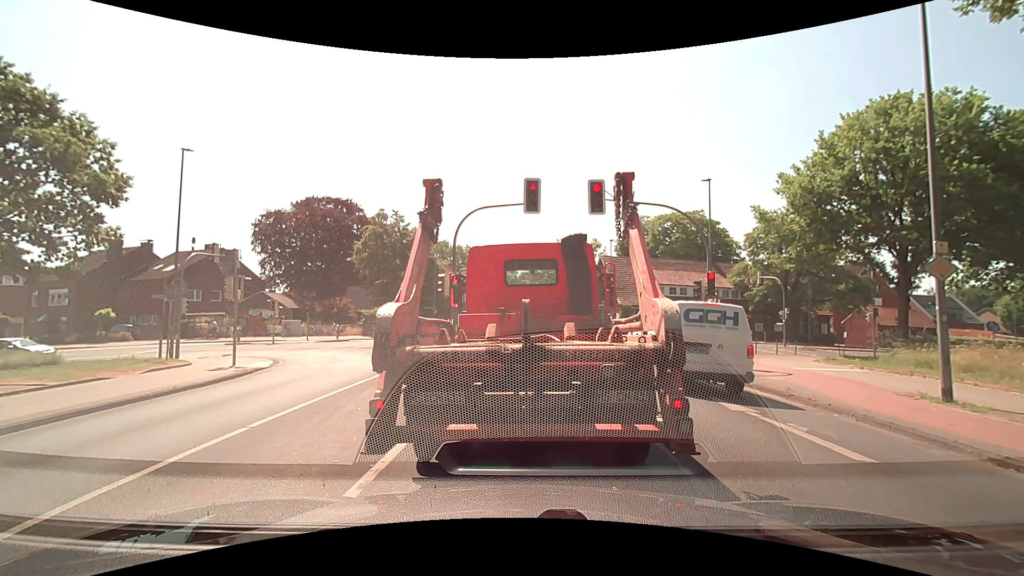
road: secondary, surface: asphalt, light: Day
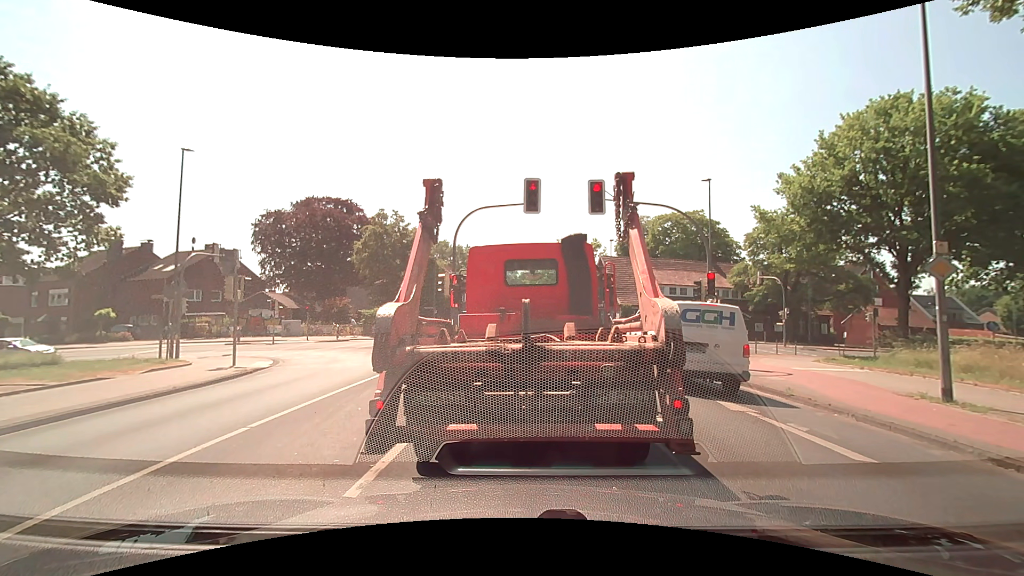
(0.0, 0.0) m; 0°
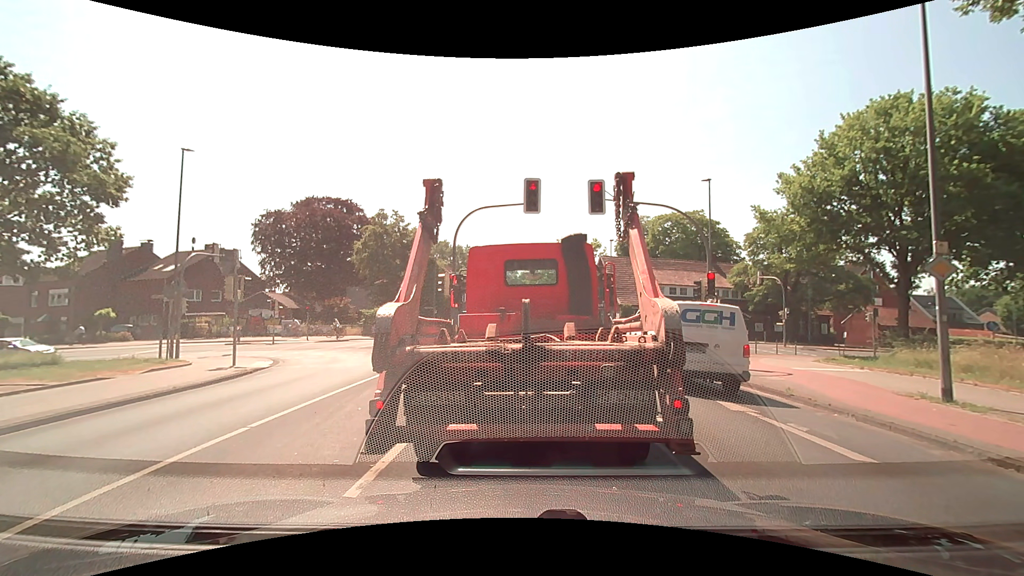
(0.0, 0.0) m; 0°
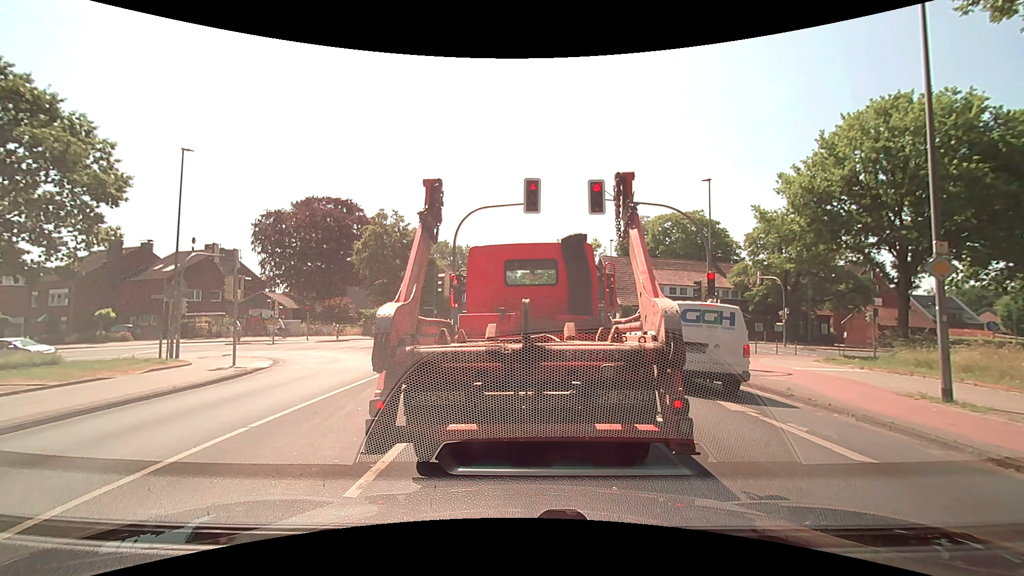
(0.0, 0.0) m; 0°
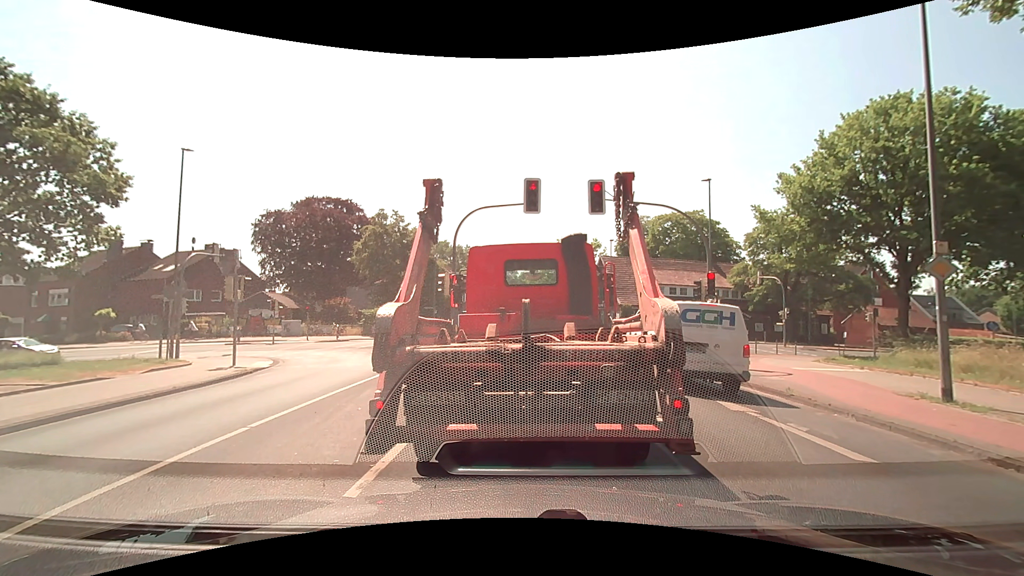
(0.0, 0.0) m; 0°
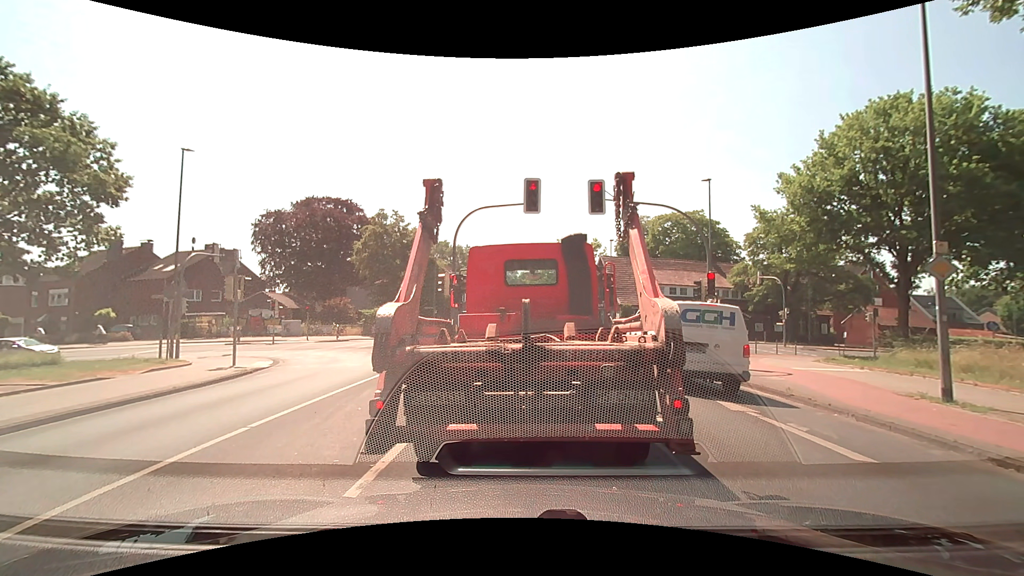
(0.0, 0.0) m; 0°
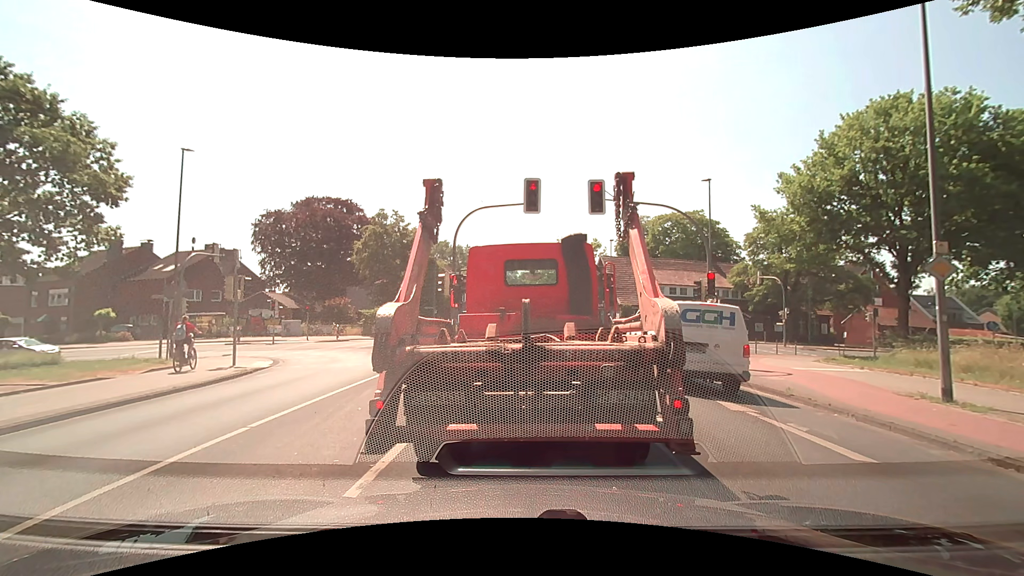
(0.0, 0.0) m; 0°
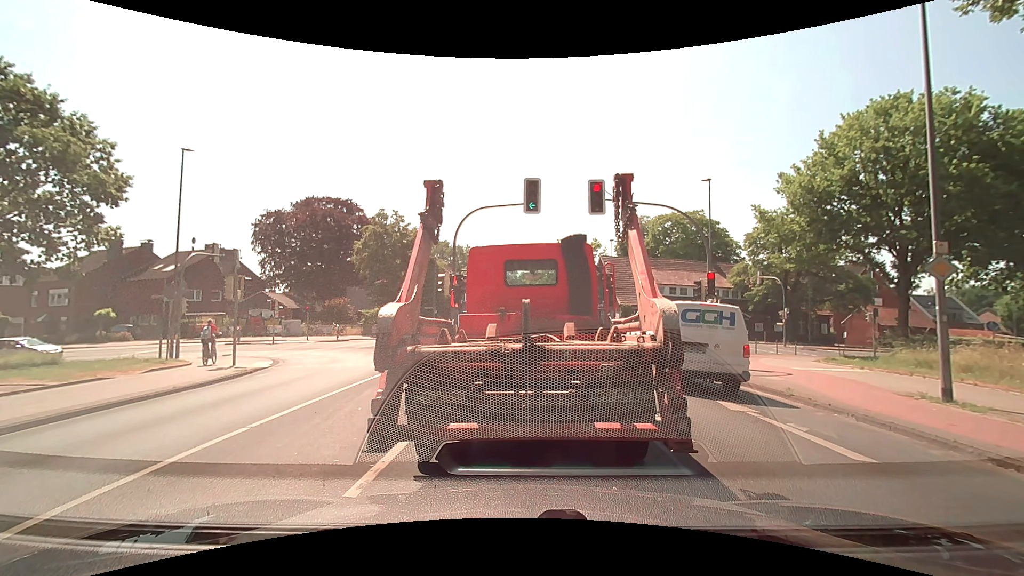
(0.0, 0.0) m; 0°
